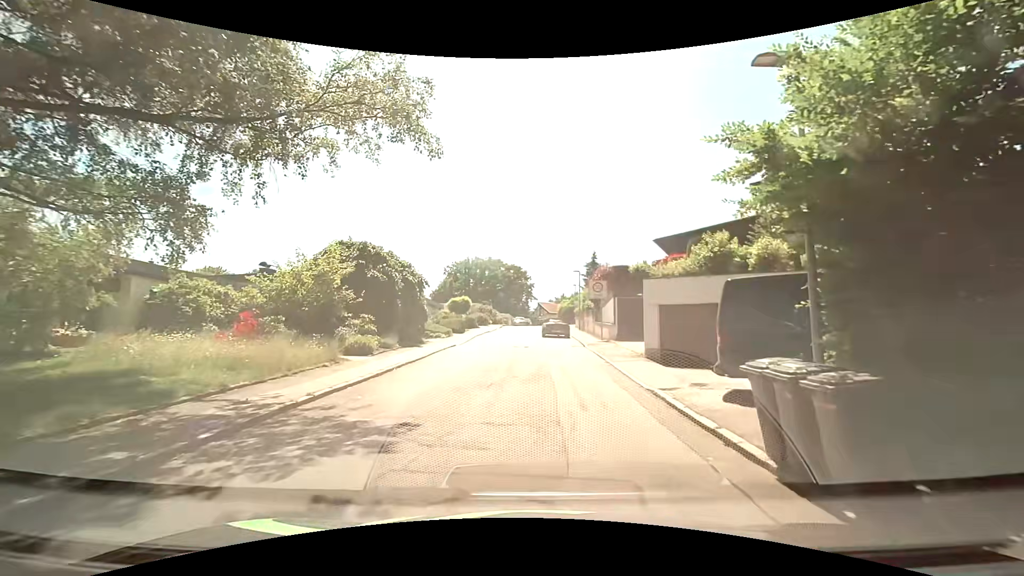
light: Day
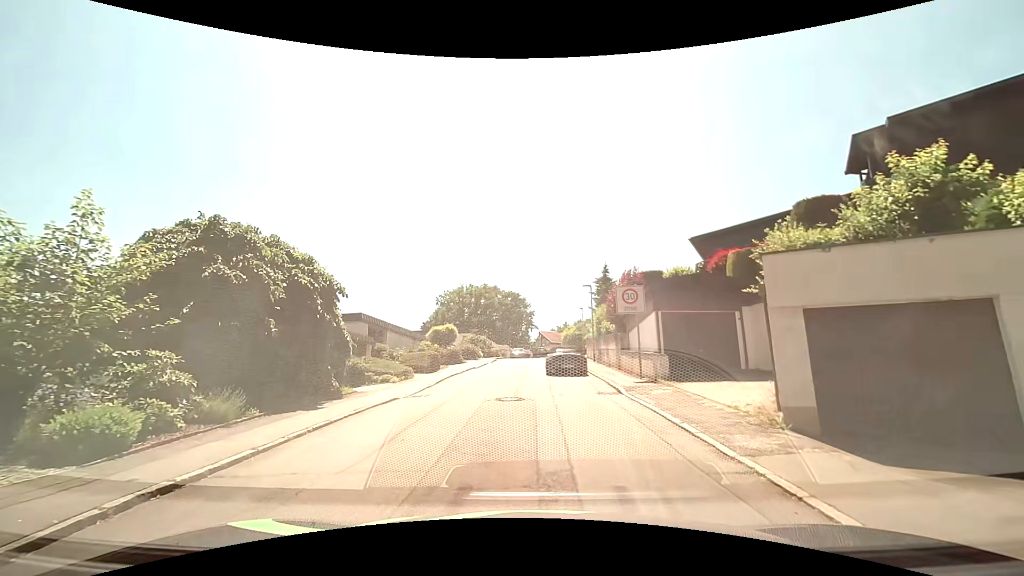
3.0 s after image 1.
(0.0, +9.8) m; +1°
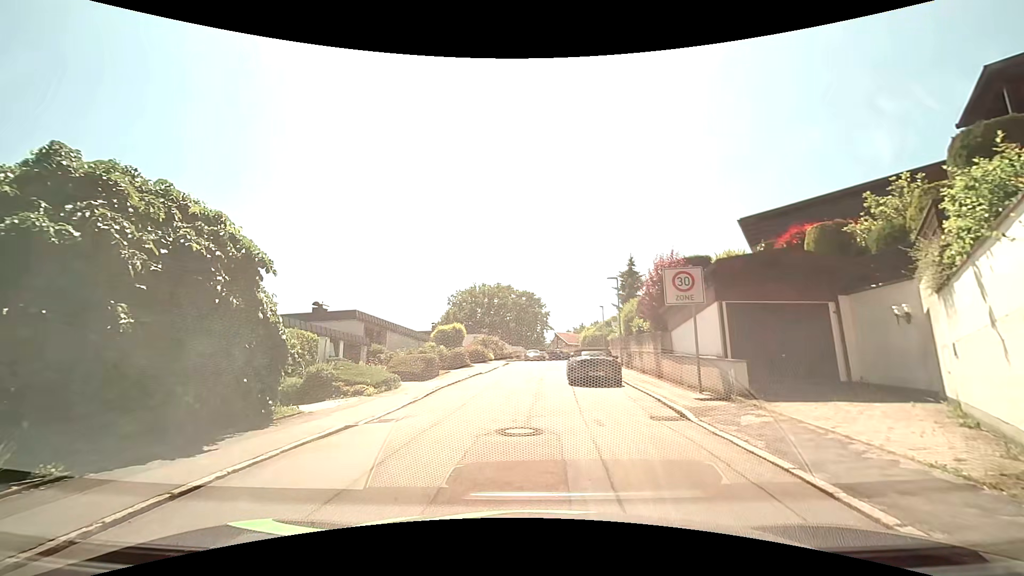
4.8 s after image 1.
(-0.2, +4.5) m; -3°
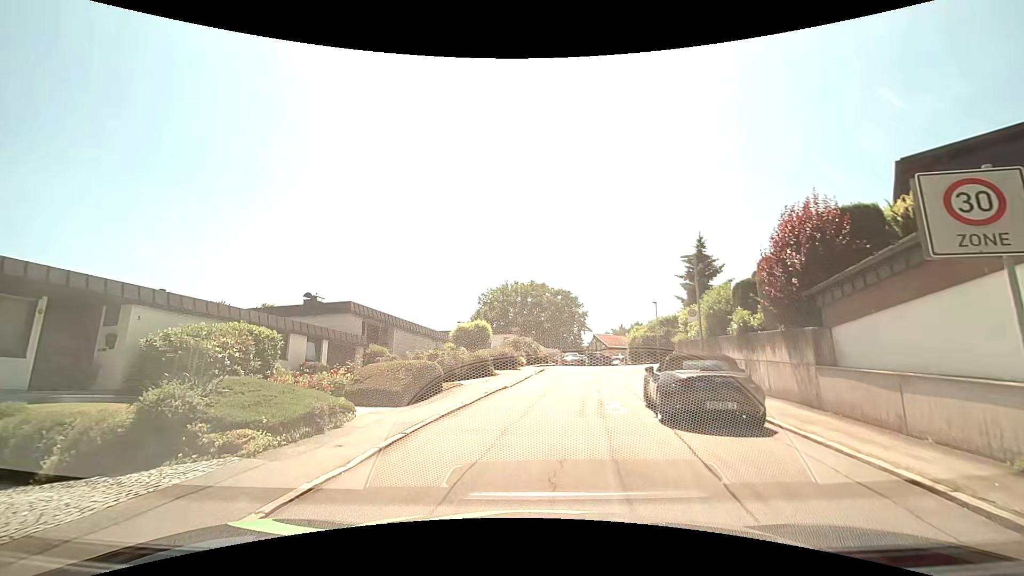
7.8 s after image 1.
(-0.4, +7.6) m; -6°
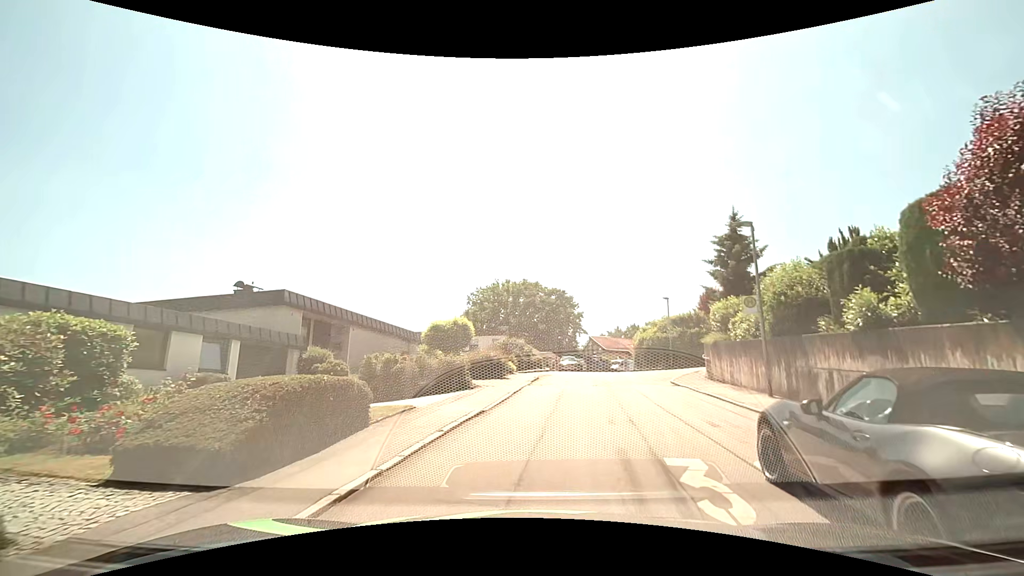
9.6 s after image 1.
(+0.2, +6.3) m; +3°
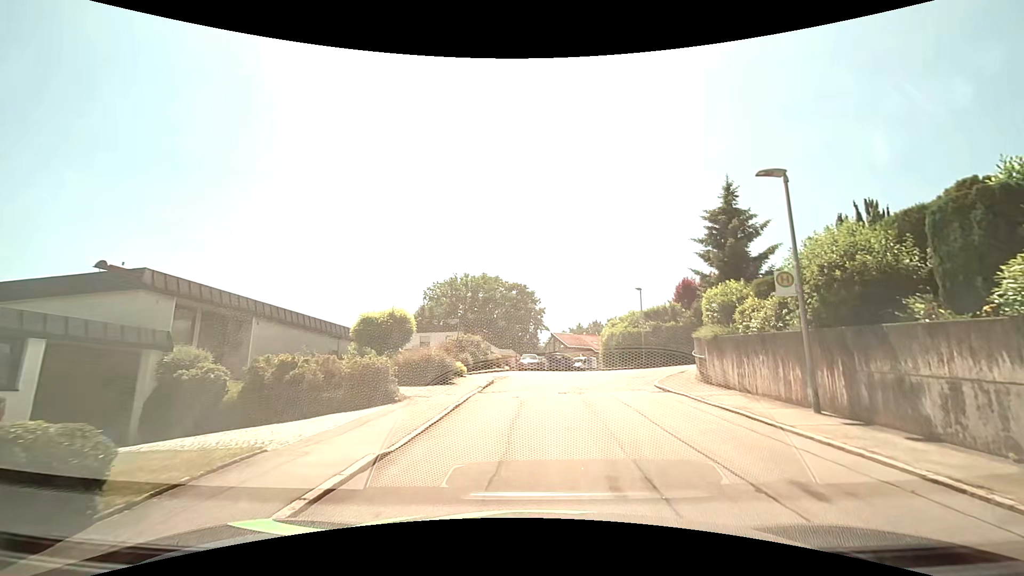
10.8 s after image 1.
(+0.1, +4.7) m; +4°
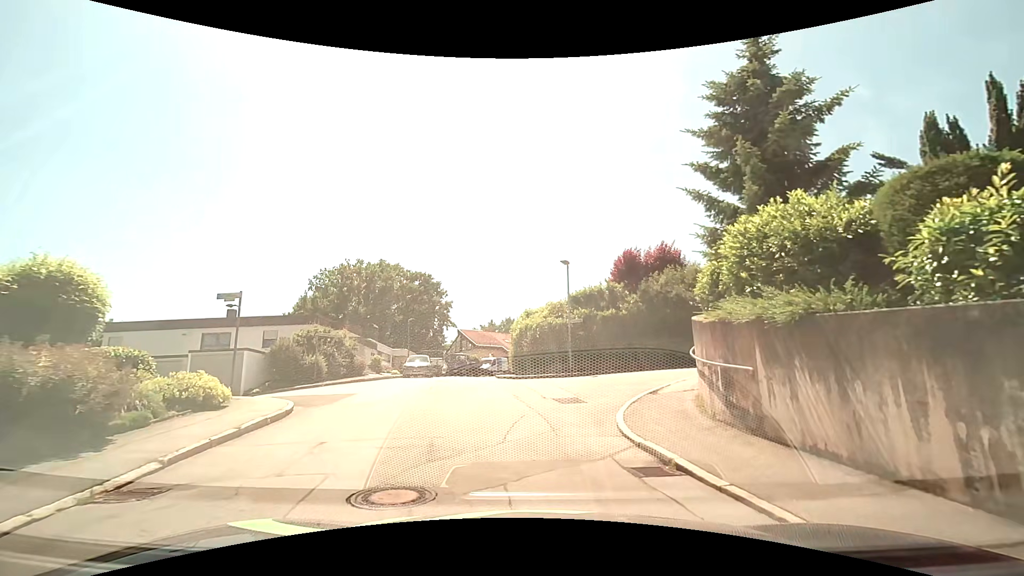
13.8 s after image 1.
(+1.3, +10.9) m; +10°
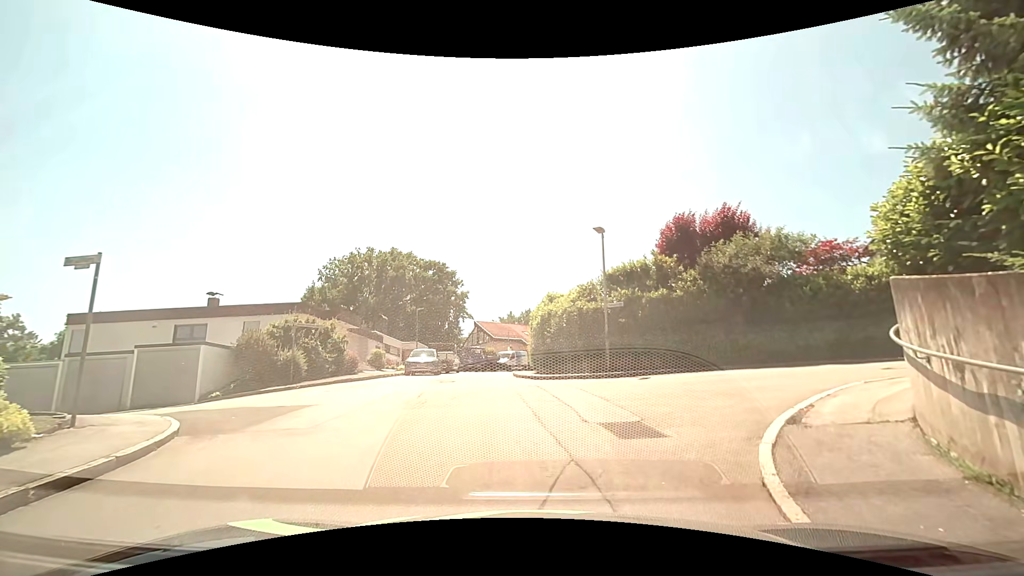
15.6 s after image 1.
(-0.1, +5.0) m; -1°
(-1, +10) (-2, +20) (-4, +30) (-4, +40) (-3, +50) (0, +59) (+6, +67) (+12, +75) (+20, +81) (+29, +86) m
